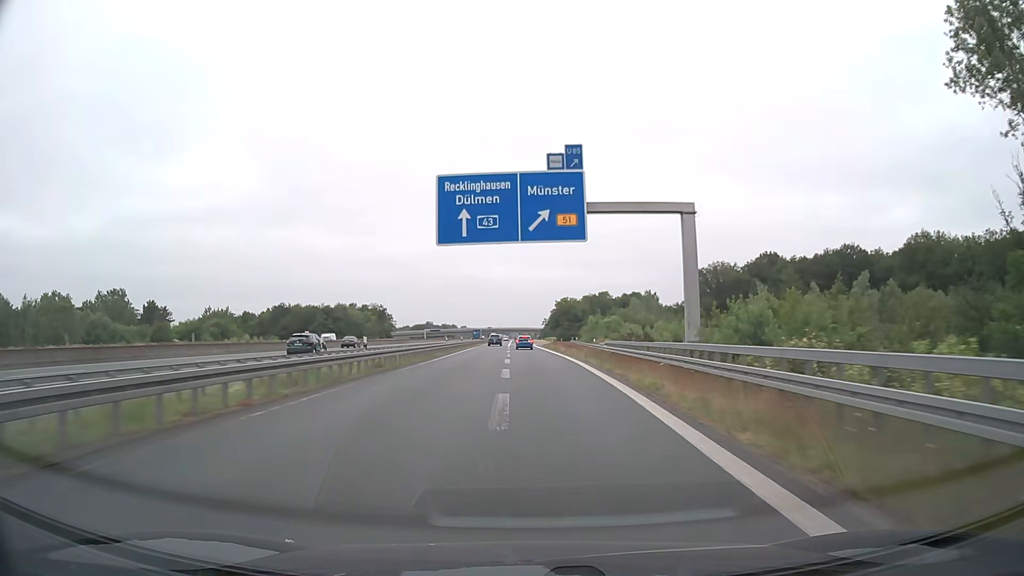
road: motorway_link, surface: asphalt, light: Day
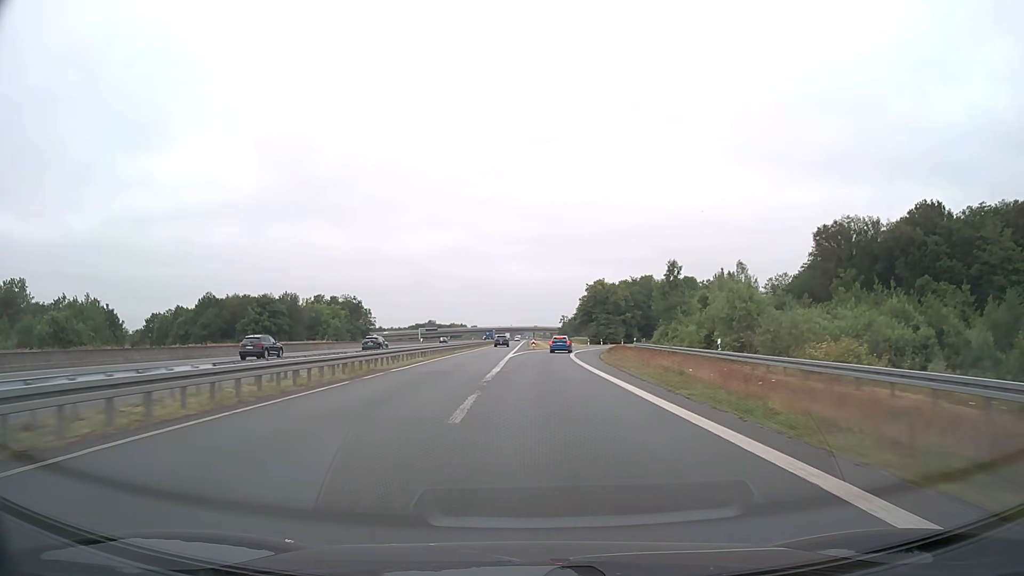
(-1.1, +72.5) m; -1°
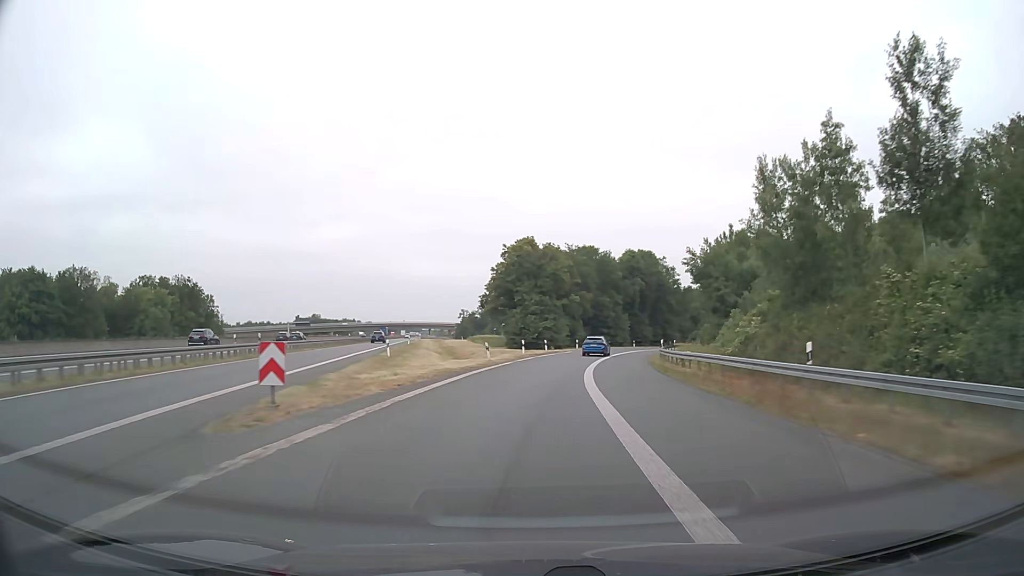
(+3.1, +64.8) m; +8°
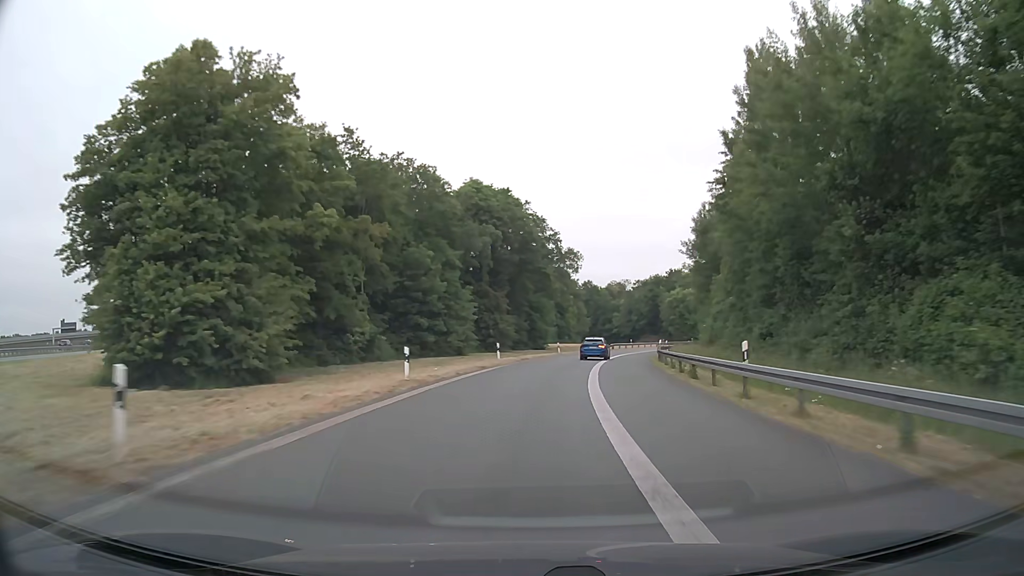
(+7.5, +61.7) m; +14°
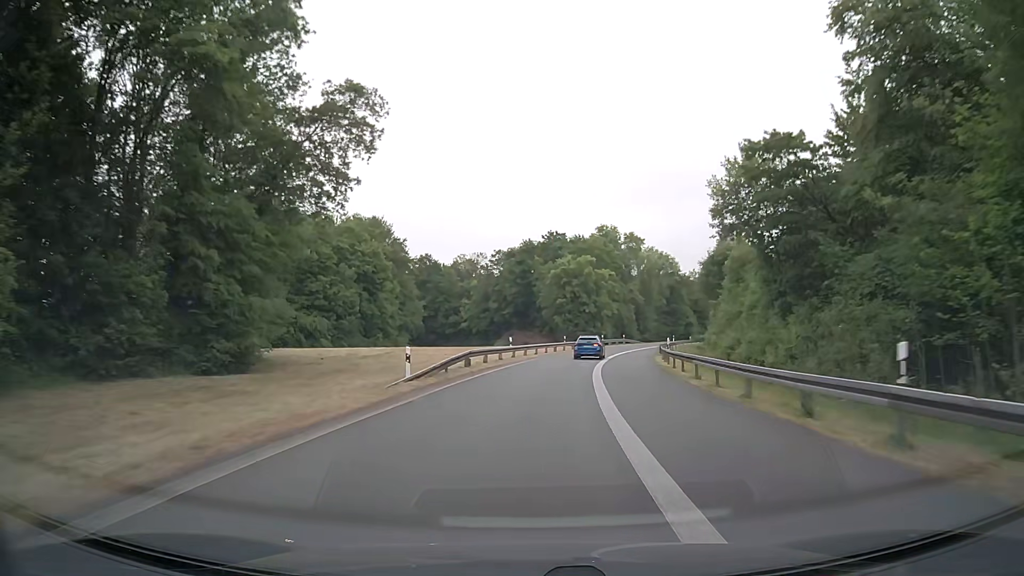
(+7.2, +60.4) m; +13°
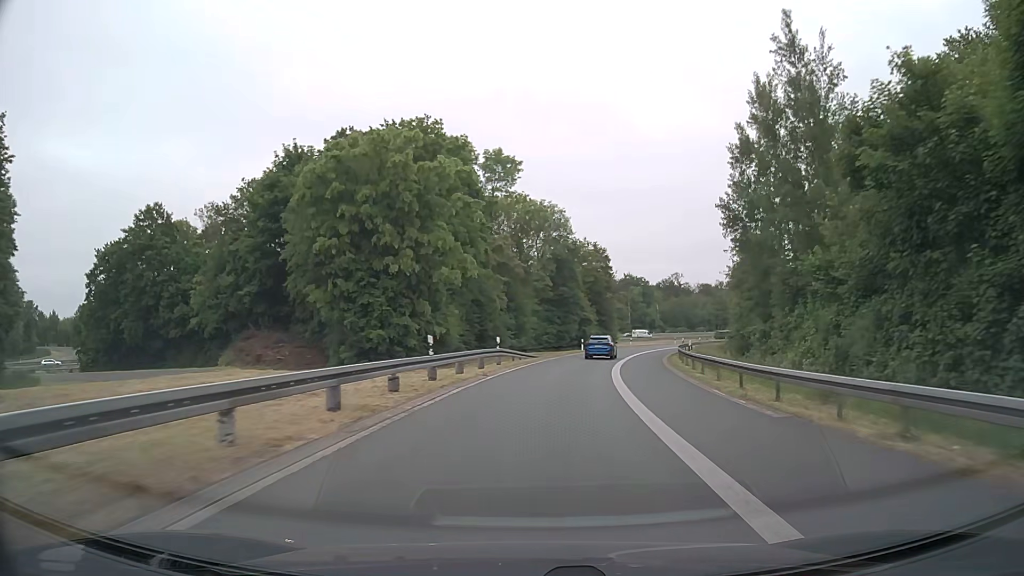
(+6.9, +60.1) m; +13°
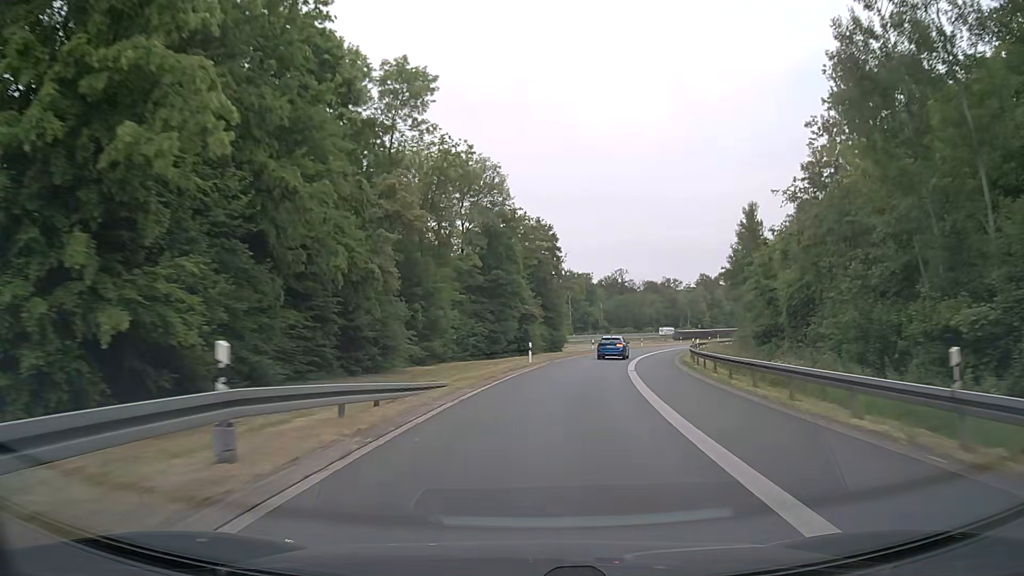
(+1.2, +24.3) m; +6°
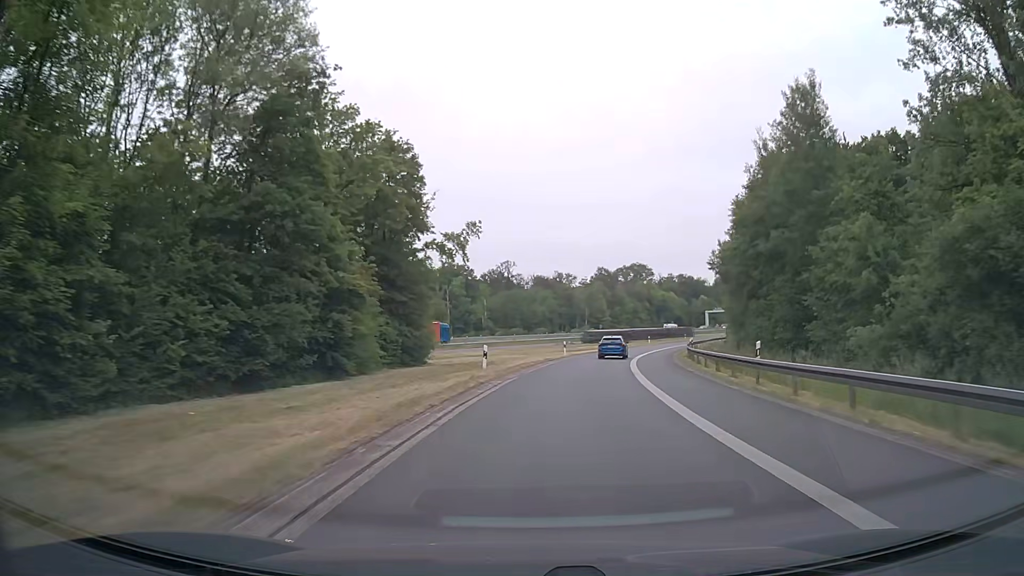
(+3.0, +36.2) m; +10°
(0, +10) (+1, +20) (+2, +30) (+4, +40) (+6, +50) (+8, +59) (+11, +69) (+14, +78) (+17, +88) (+21, +97) m
